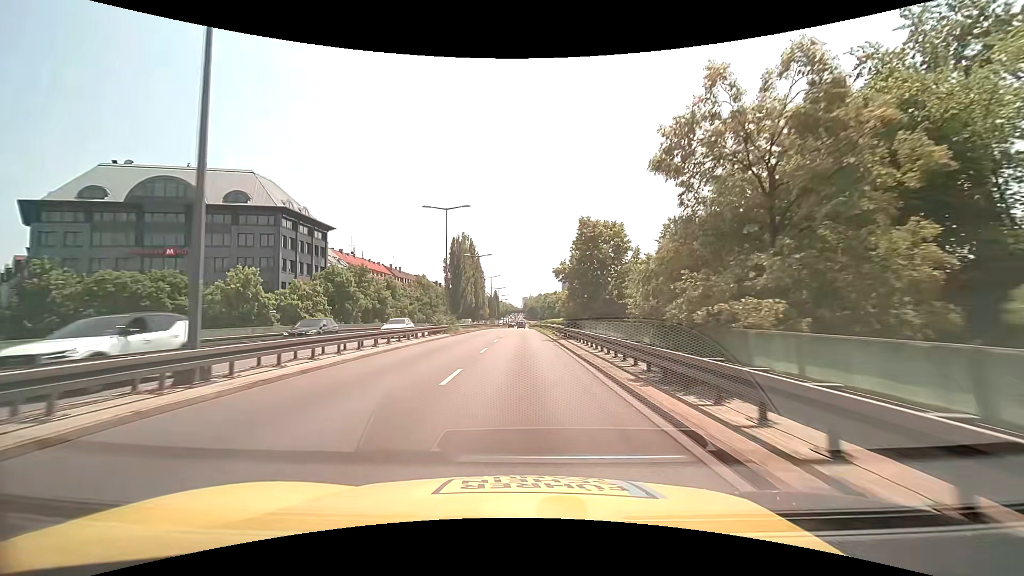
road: trunk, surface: asphalt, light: Day
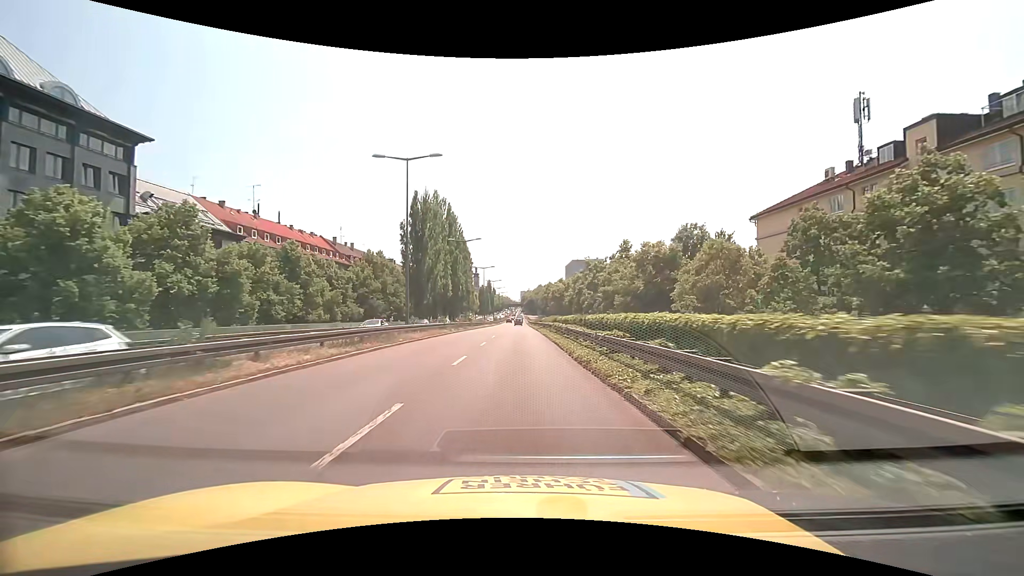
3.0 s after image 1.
(+0.2, +42.2) m; 0°
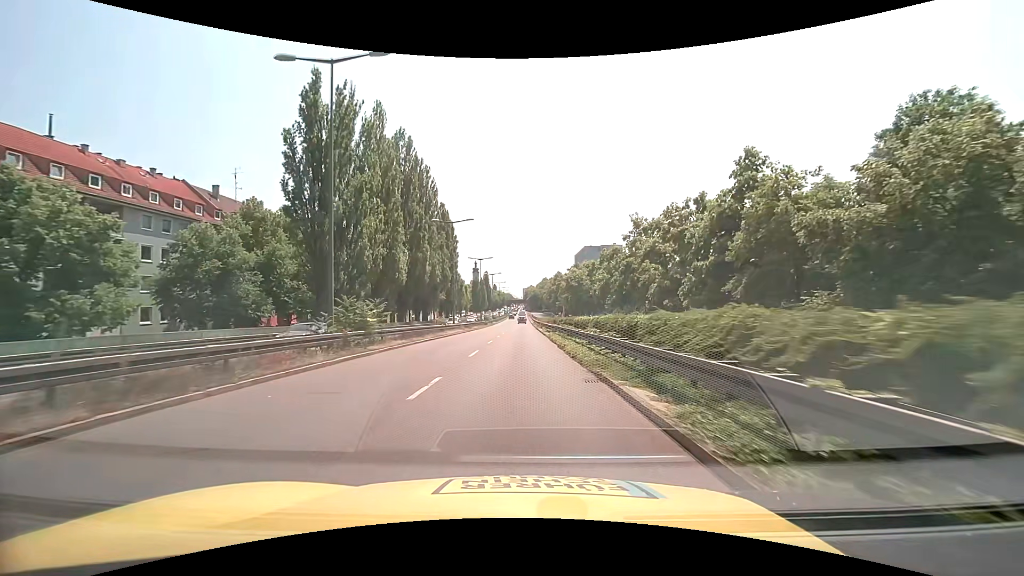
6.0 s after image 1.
(-0.3, +41.5) m; 0°
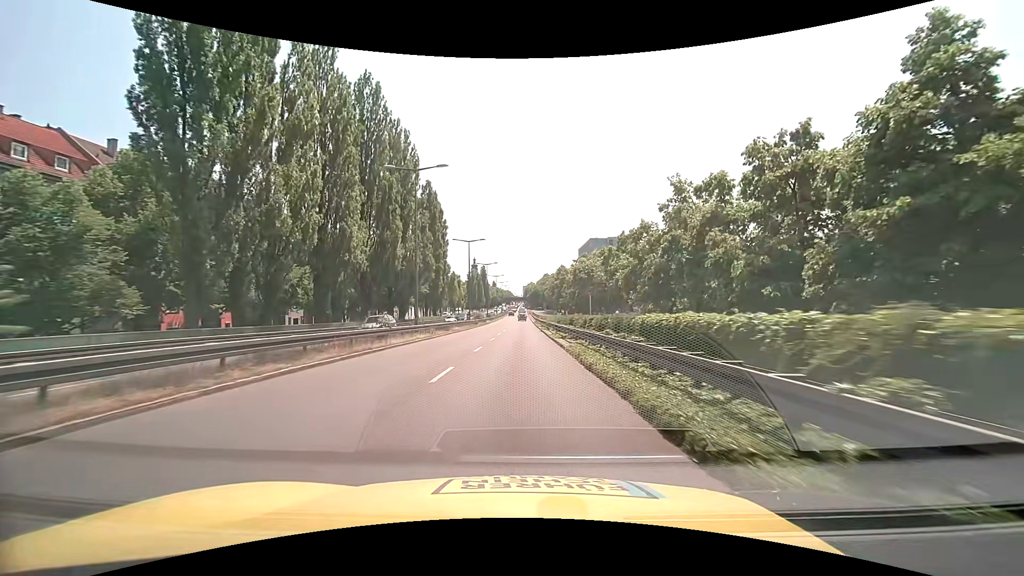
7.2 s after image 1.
(0.0, +16.2) m; 0°
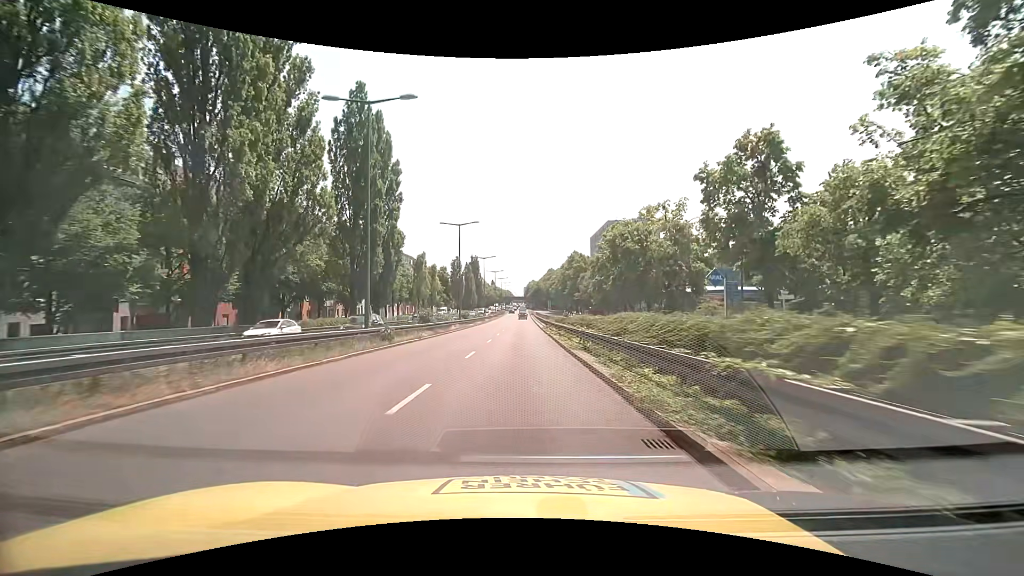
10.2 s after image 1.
(0.0, +39.3) m; 0°
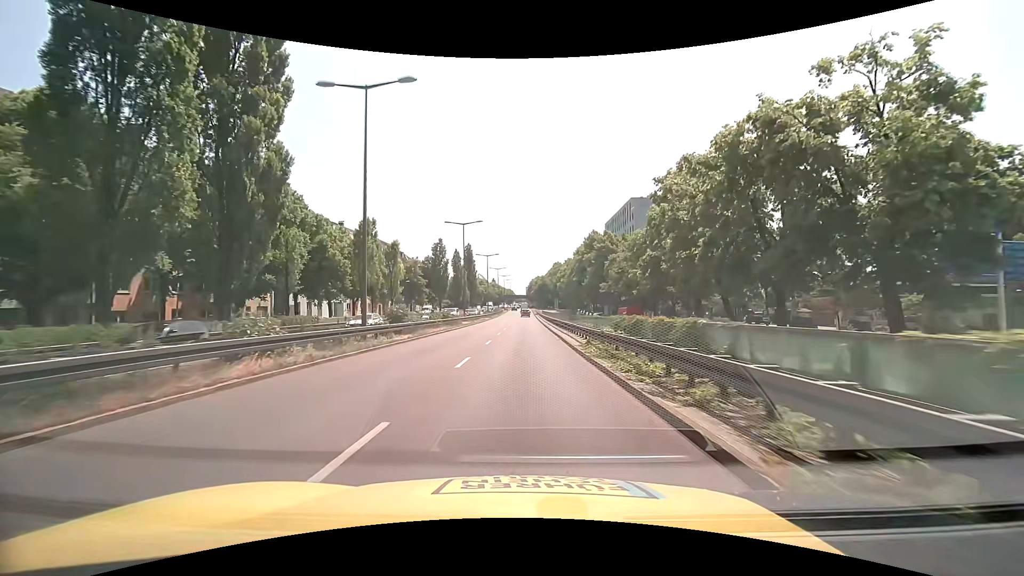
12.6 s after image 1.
(0.0, +30.7) m; 0°
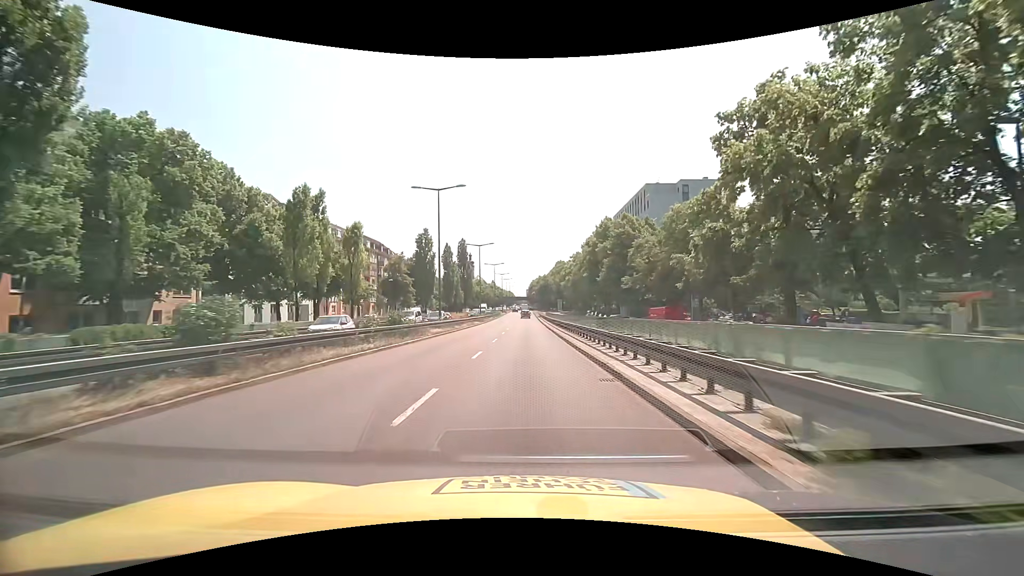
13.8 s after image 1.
(0.0, +15.3) m; 0°
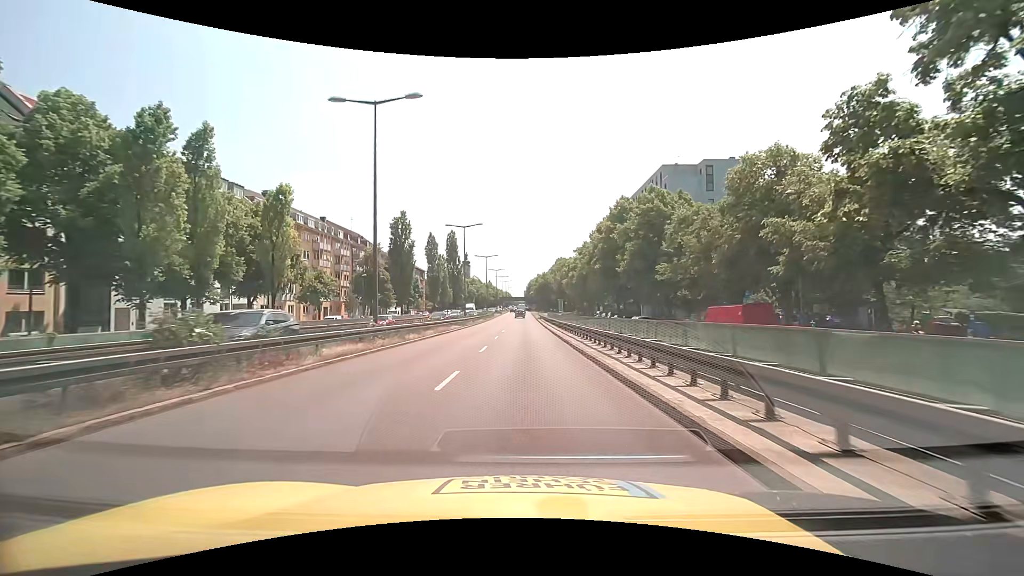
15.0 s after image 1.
(+0.1, +15.2) m; 0°
(0, +10) (0, +20) (0, +30) (0, +40) (+1, +50) (+1, +60) (+1, +70) (+1, +80) (+1, +90) (+1, +100) m
